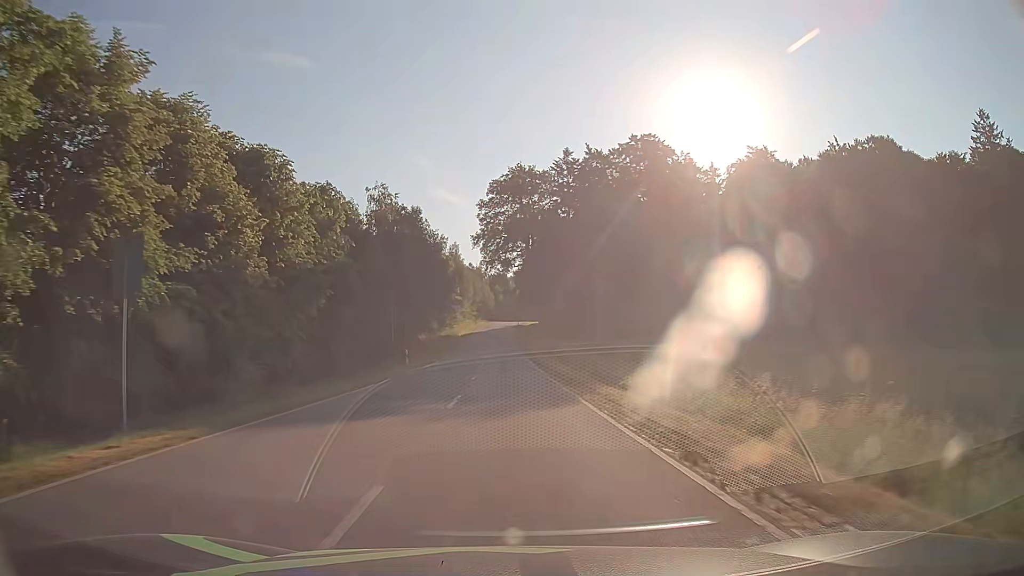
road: tertiary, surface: asphalt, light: Day
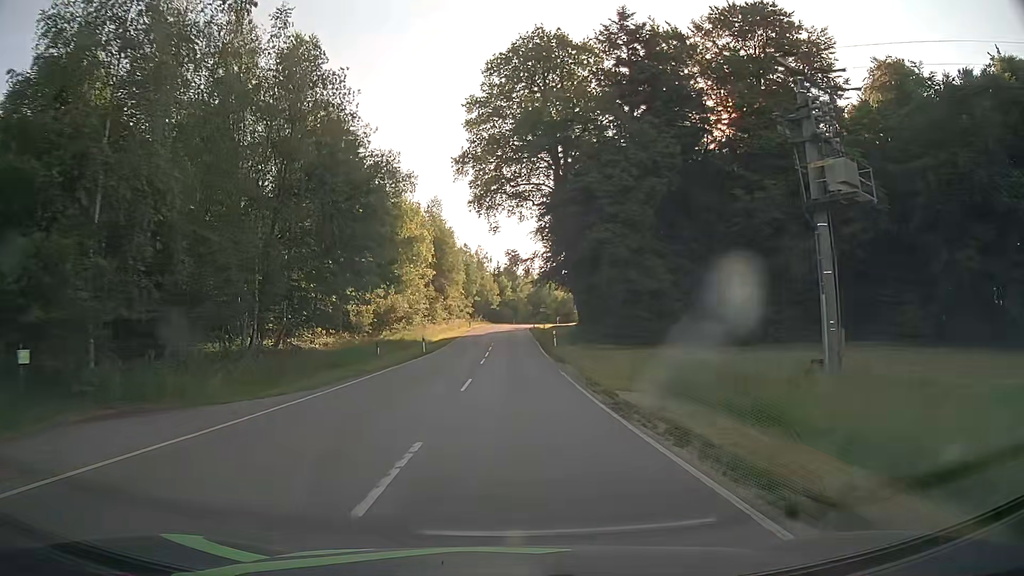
(-0.1, +45.7) m; 0°
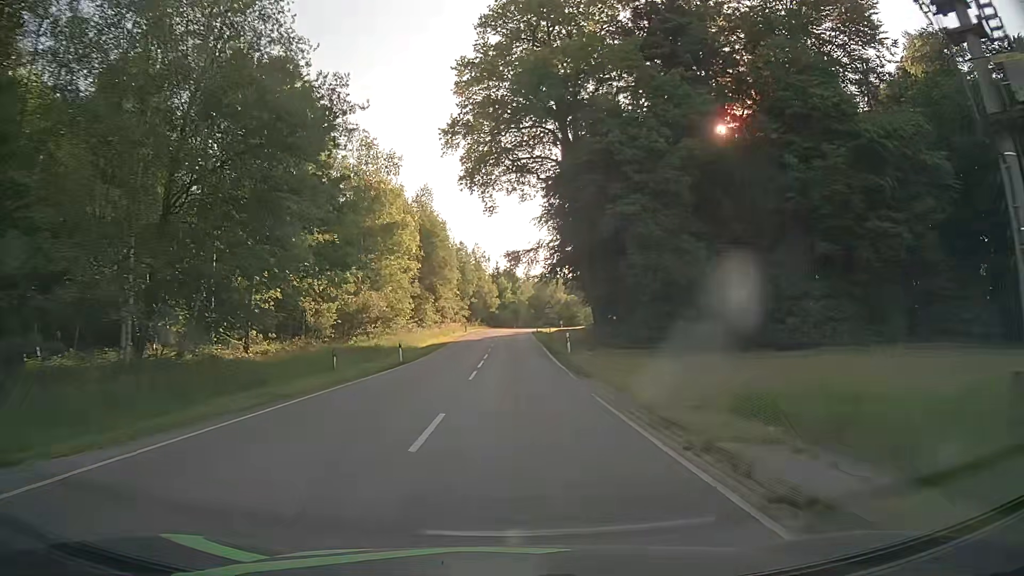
(0.0, +9.1) m; 0°
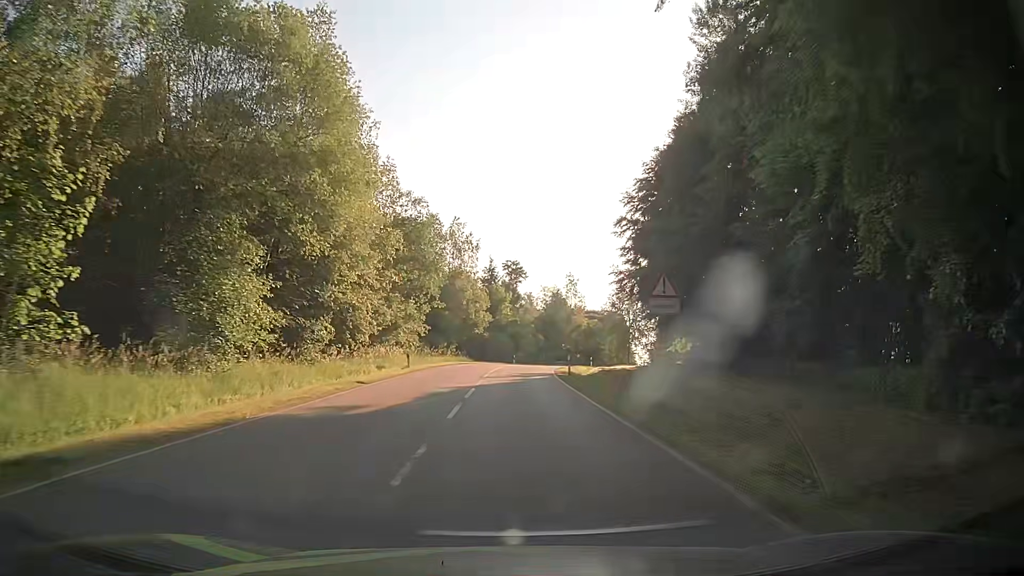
(-0.1, +44.6) m; -1°
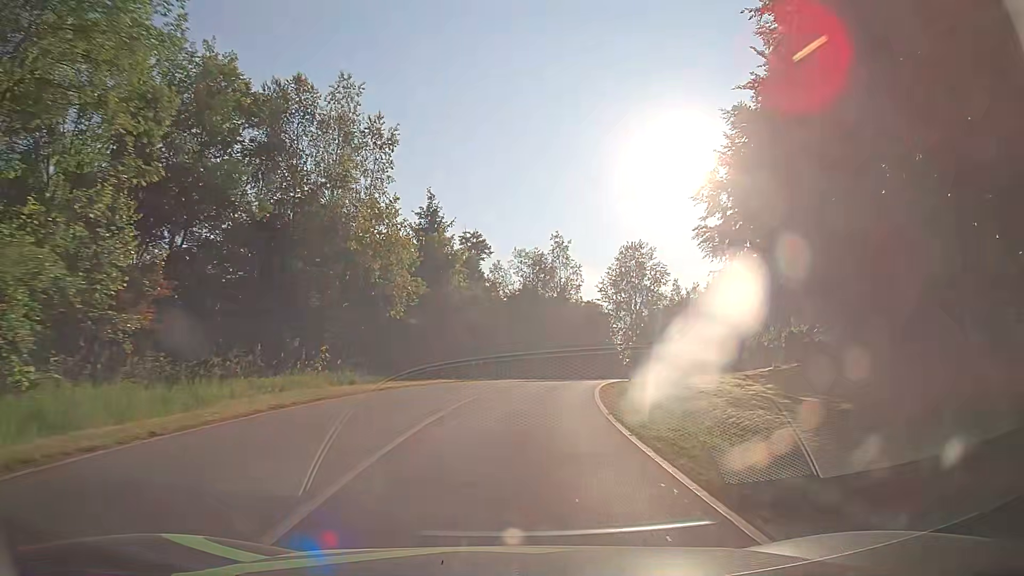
(+1.3, +35.8) m; +4°
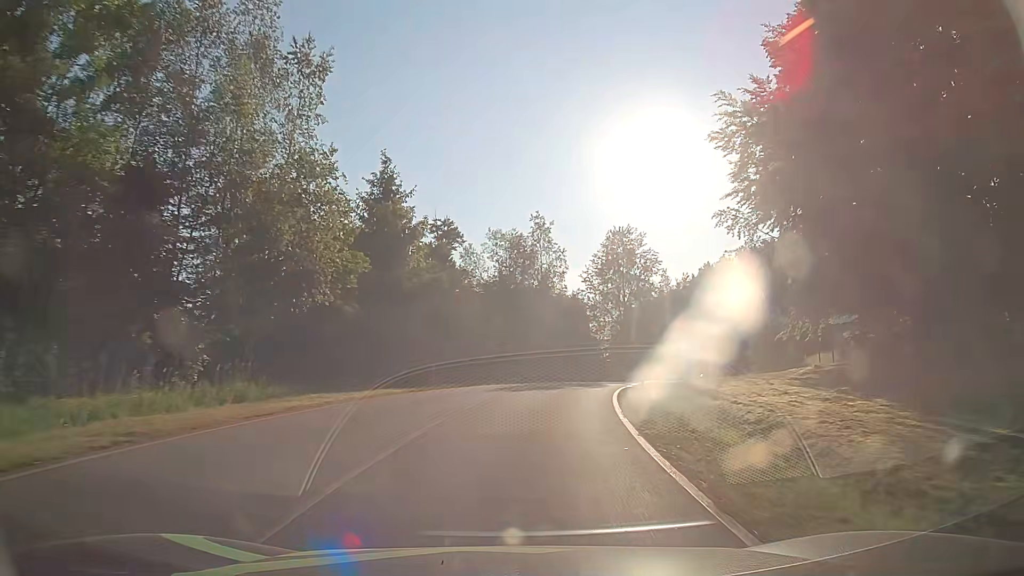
(+0.1, +9.0) m; +1°
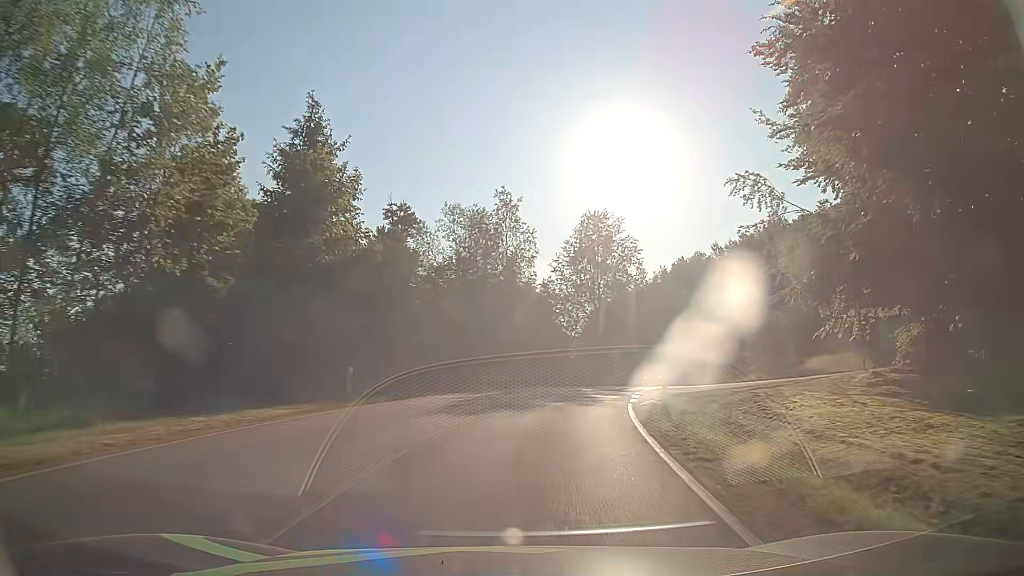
(+0.2, +9.1) m; +3°
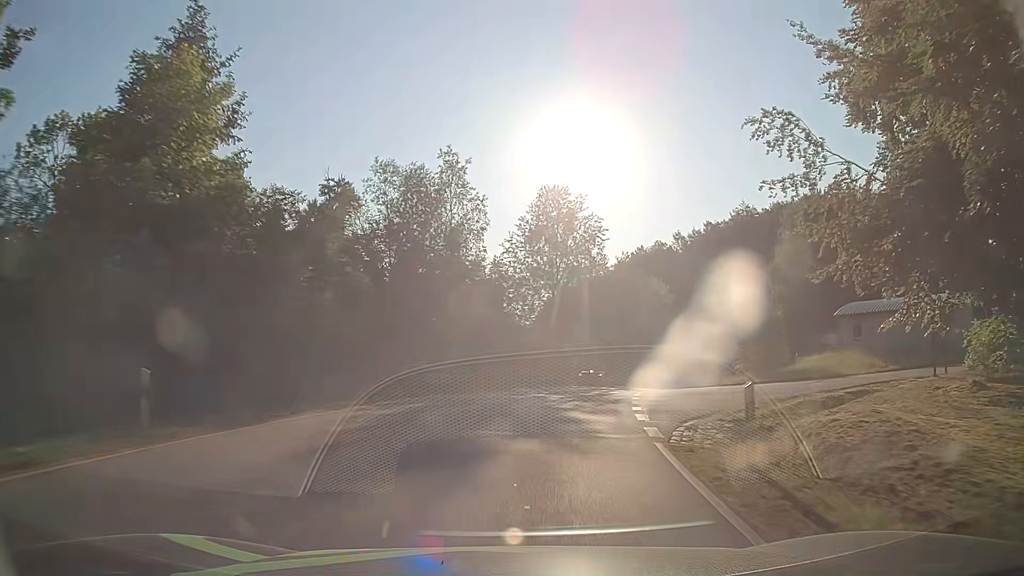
(+0.4, +9.1) m; +5°
(0, +10) (+2, +20) (+4, +30) (+7, +39) (+10, +49) (+15, +58) (+20, +66) (+25, +74) (+31, +83) (+35, +92) m
